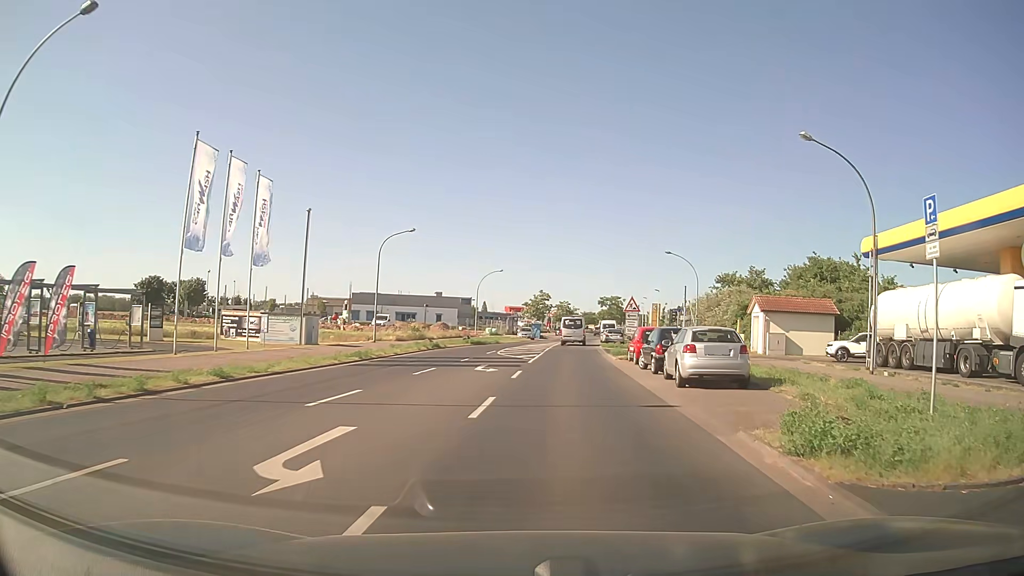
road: tertiary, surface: asphalt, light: Day
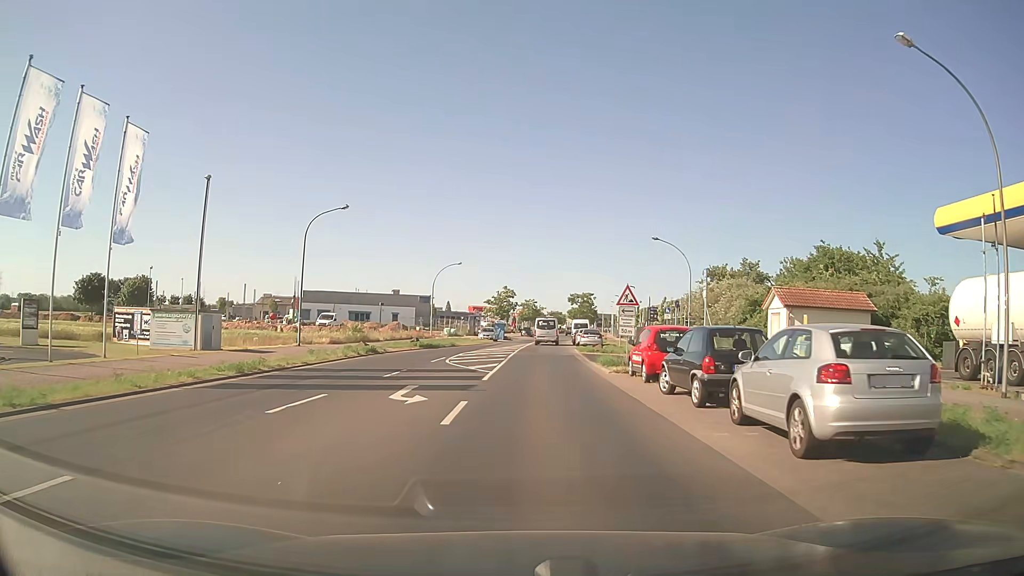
(+0.3, +9.0) m; +2°
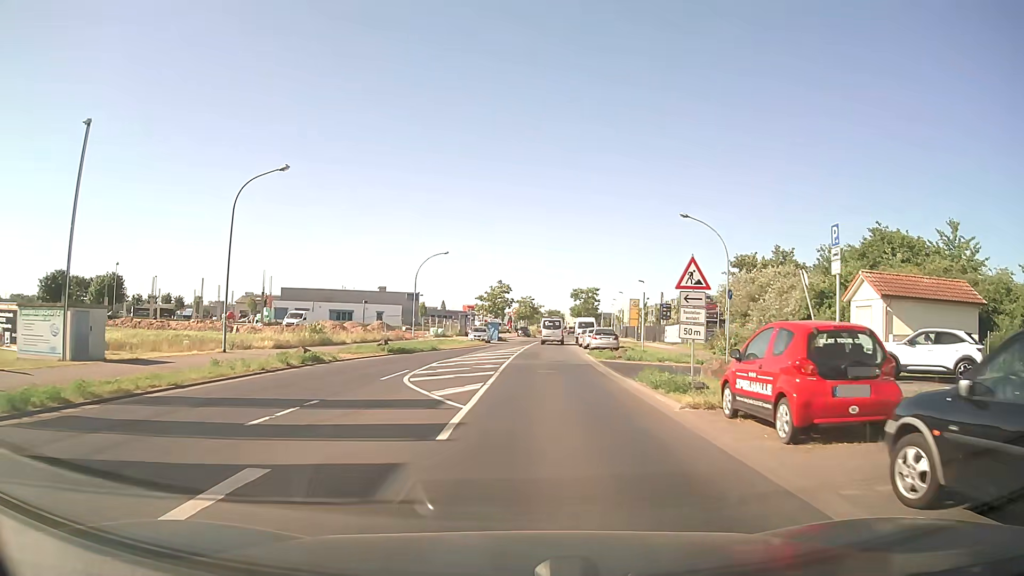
(0.0, +9.5) m; 0°
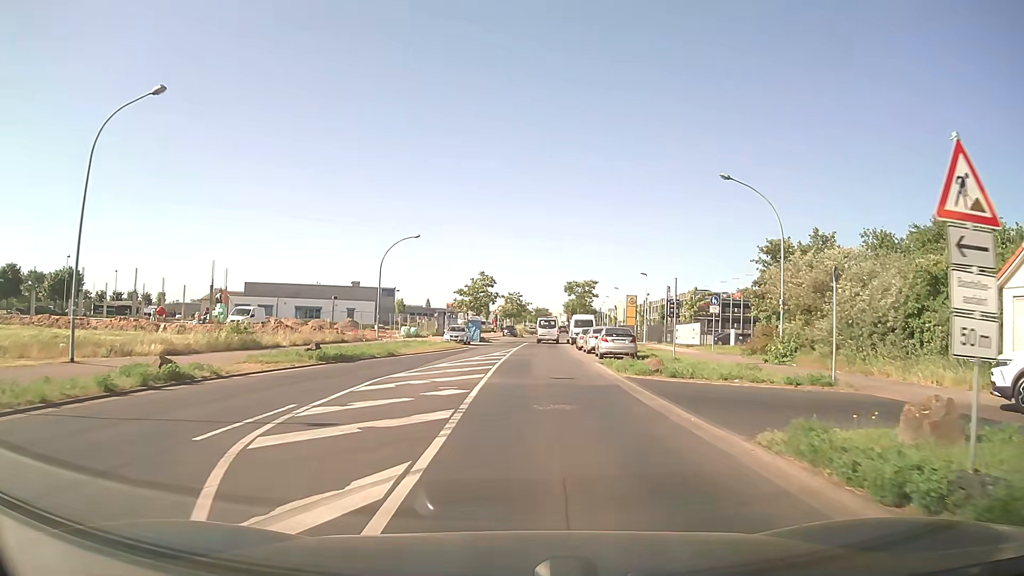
(+0.1, +10.1) m; +1°
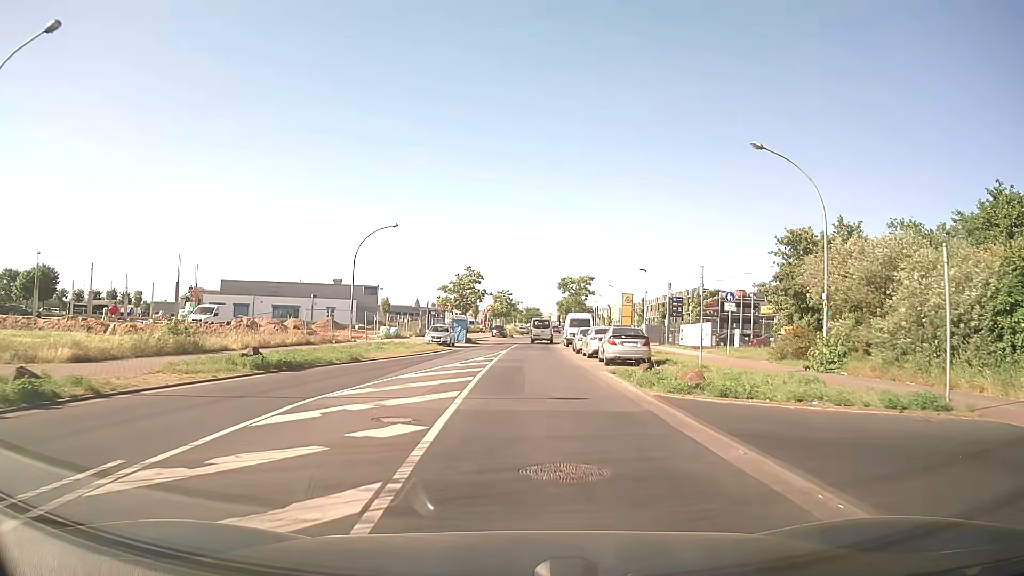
(0.0, +5.2) m; +1°
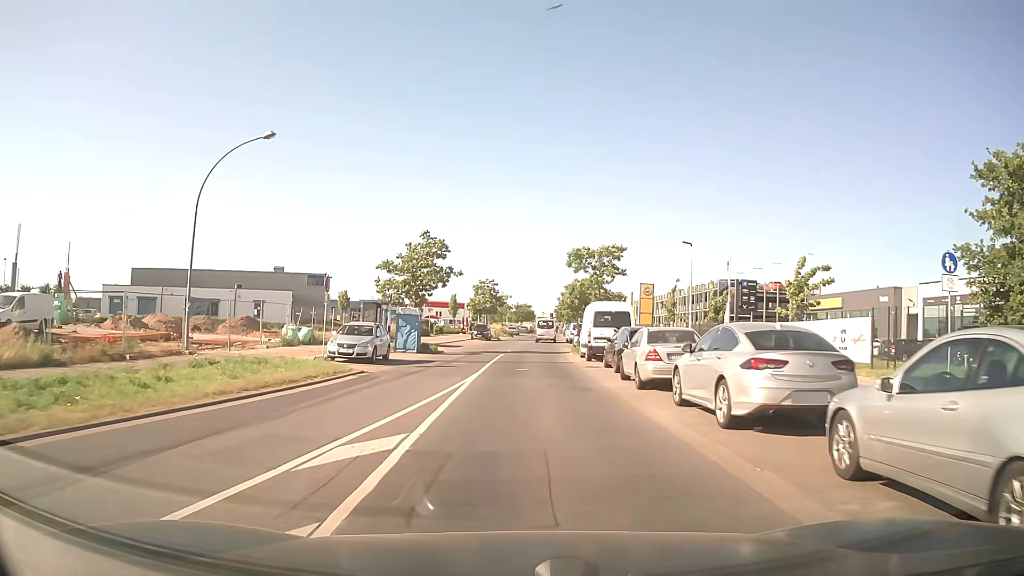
(+0.2, +21.9) m; +1°
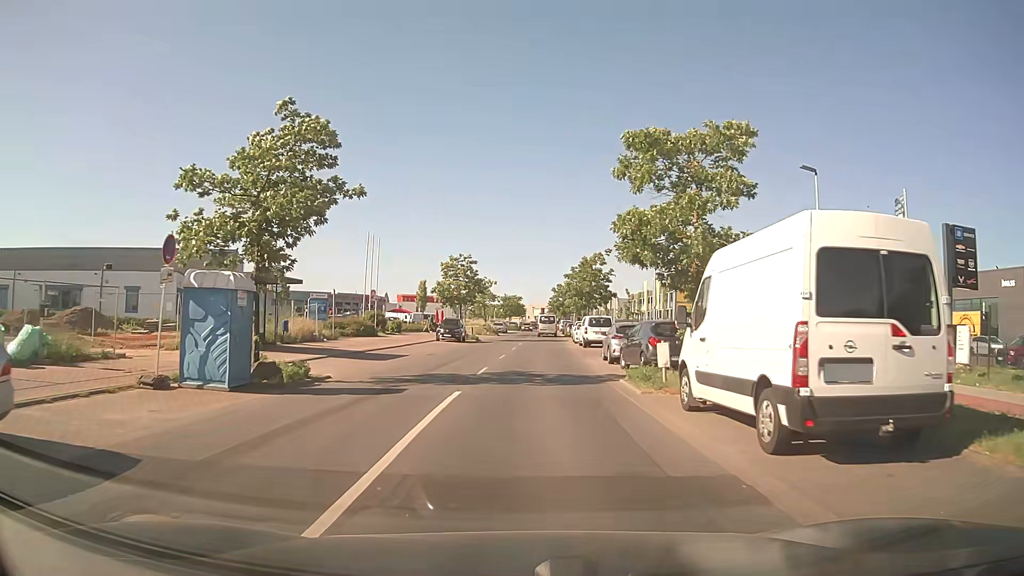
(+0.2, +21.9) m; +1°
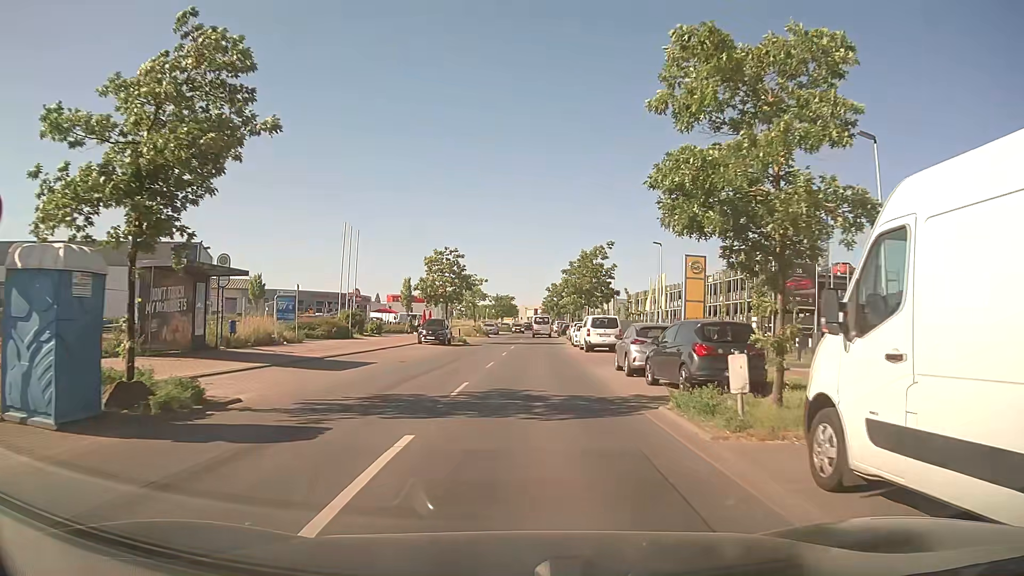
(0.0, +5.3) m; +1°
